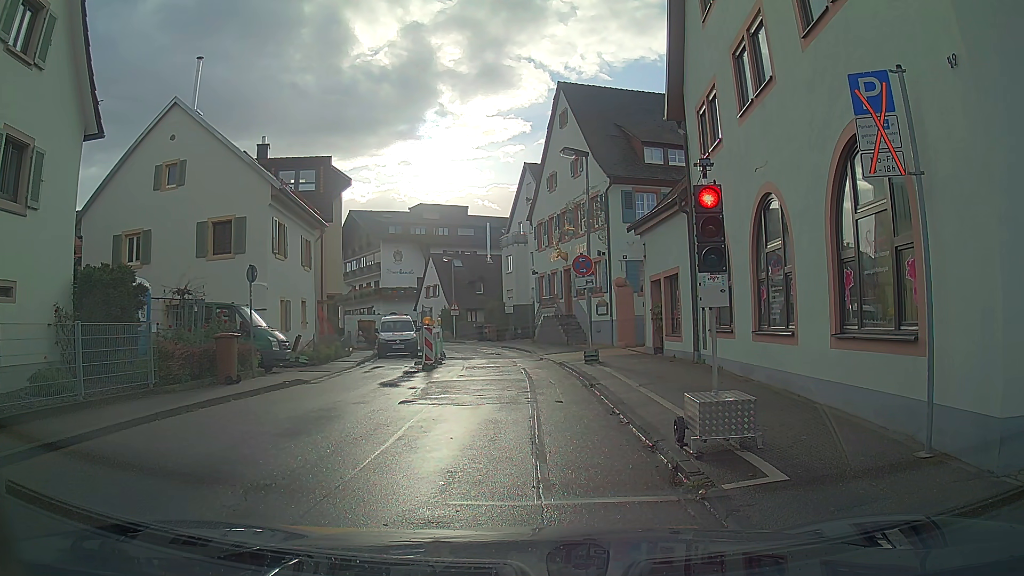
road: tertiary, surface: asphalt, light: Day
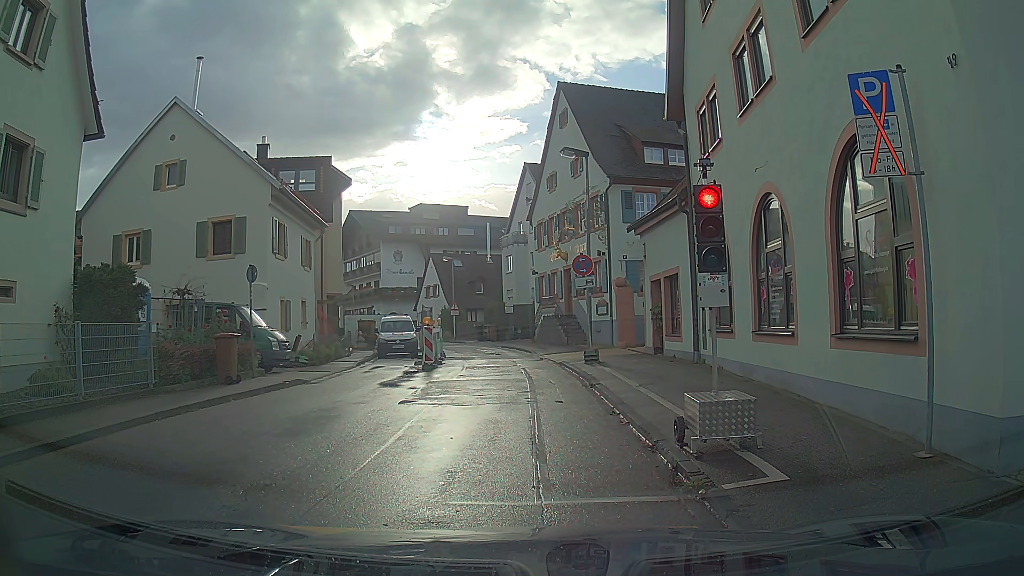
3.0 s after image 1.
(0.0, 0.0) m; 0°
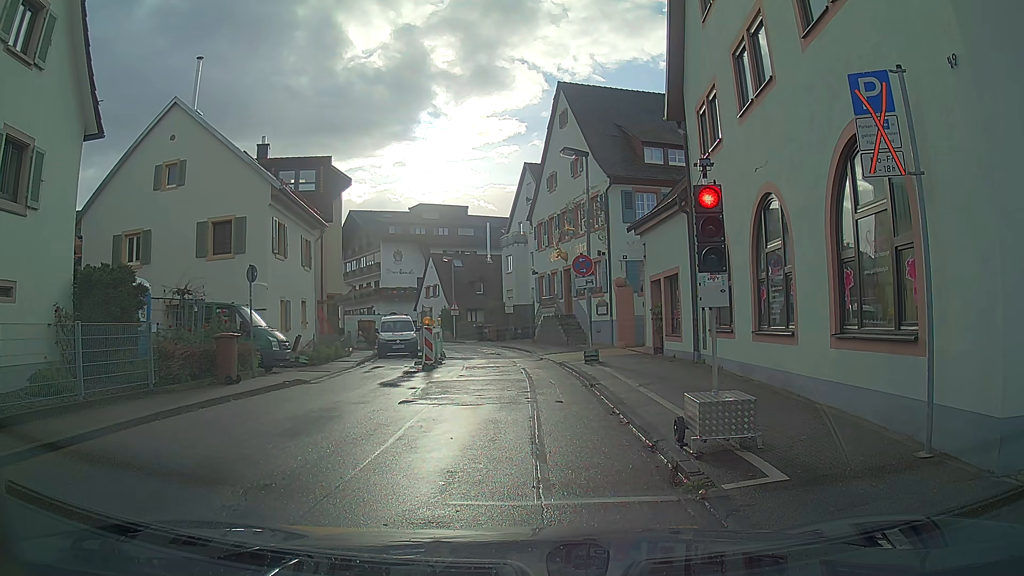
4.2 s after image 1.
(0.0, 0.0) m; 0°
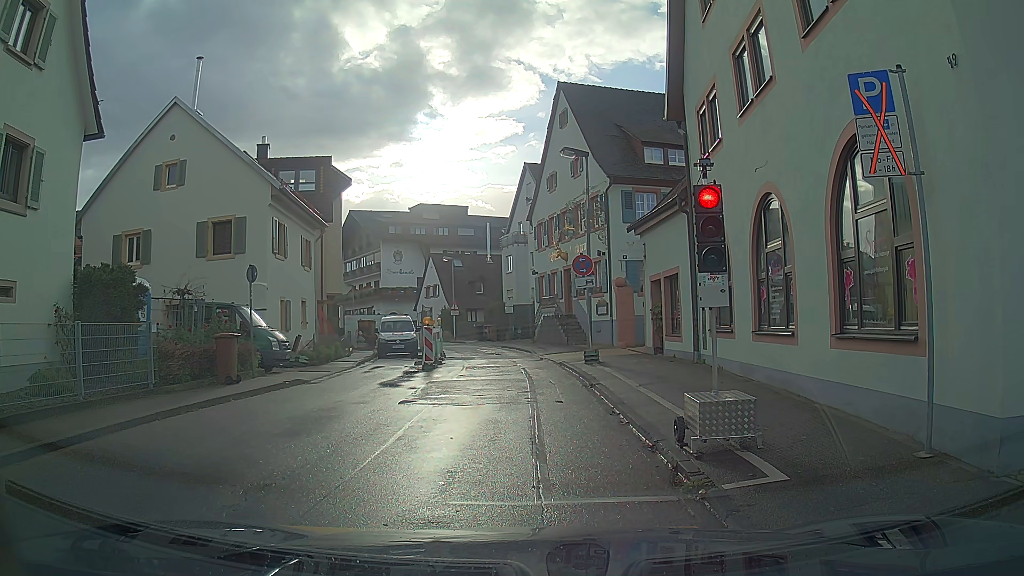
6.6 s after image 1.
(0.0, 0.0) m; 0°
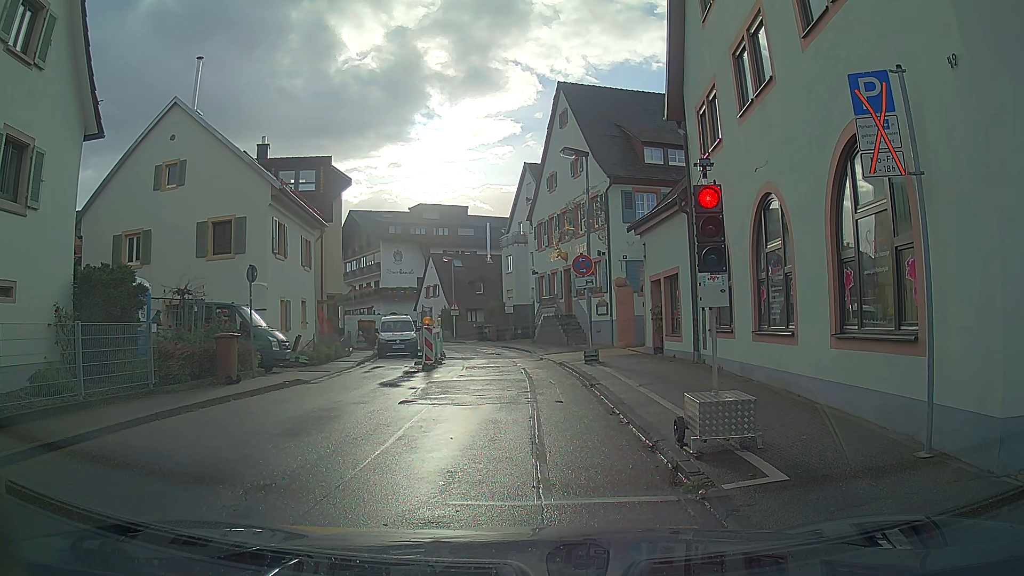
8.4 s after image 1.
(0.0, 0.0) m; 0°
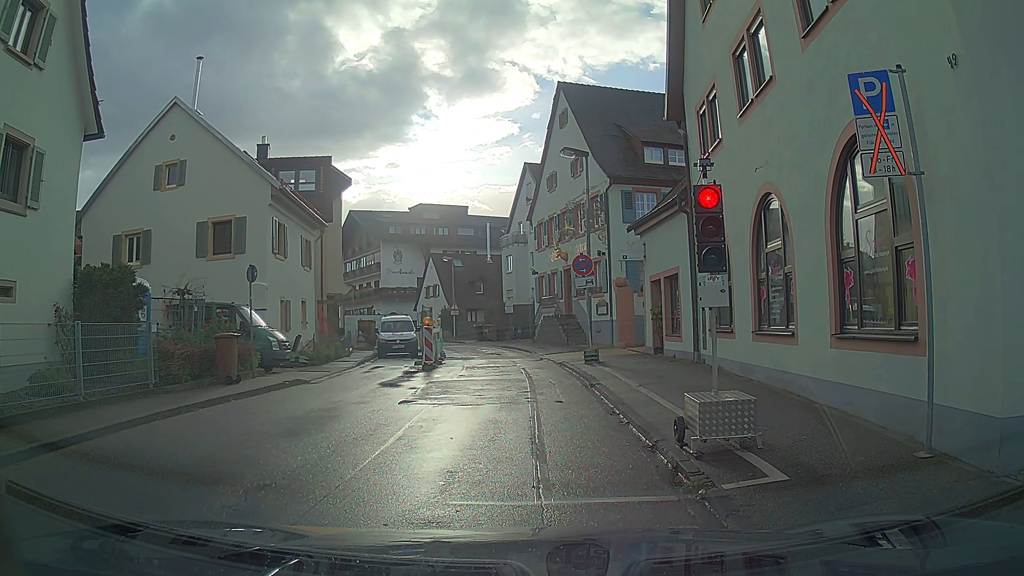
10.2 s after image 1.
(0.0, 0.0) m; 0°
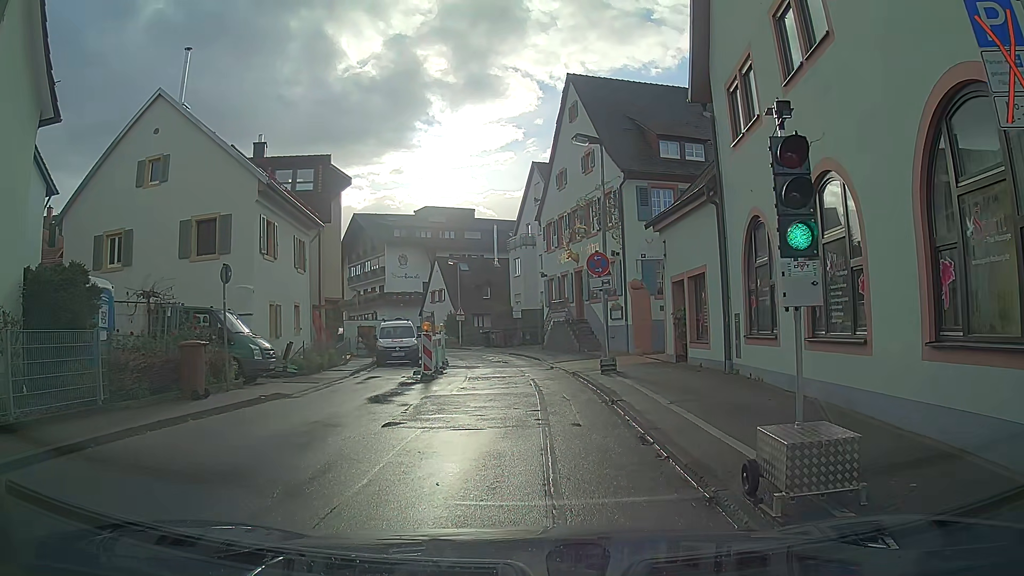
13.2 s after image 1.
(0.0, +2.1) m; -1°
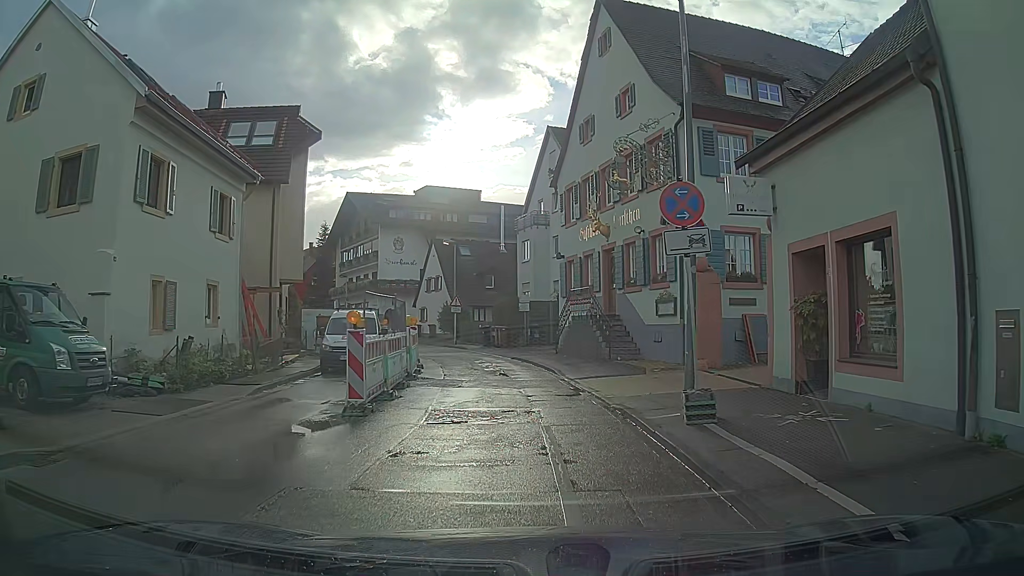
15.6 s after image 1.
(+0.1, +8.5) m; 0°
(0, +10) (-1, +20) (-3, +30) (-7, +39) (-10, +48) (-15, +57) (-21, +66) (-26, +74) (-33, +81) (-40, +89) m
